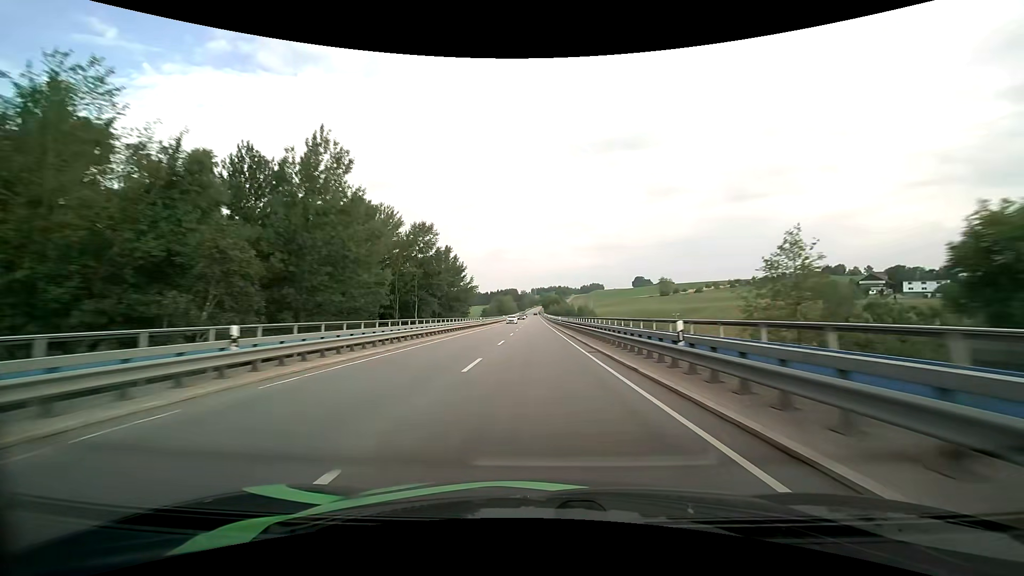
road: primary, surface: asphalt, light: Day
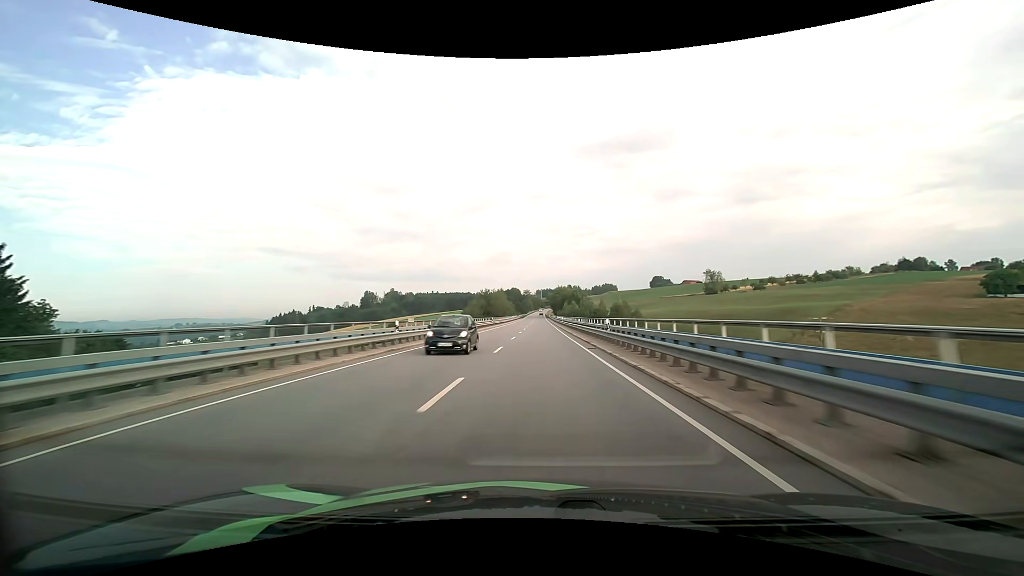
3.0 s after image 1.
(-0.8, +87.9) m; -1°
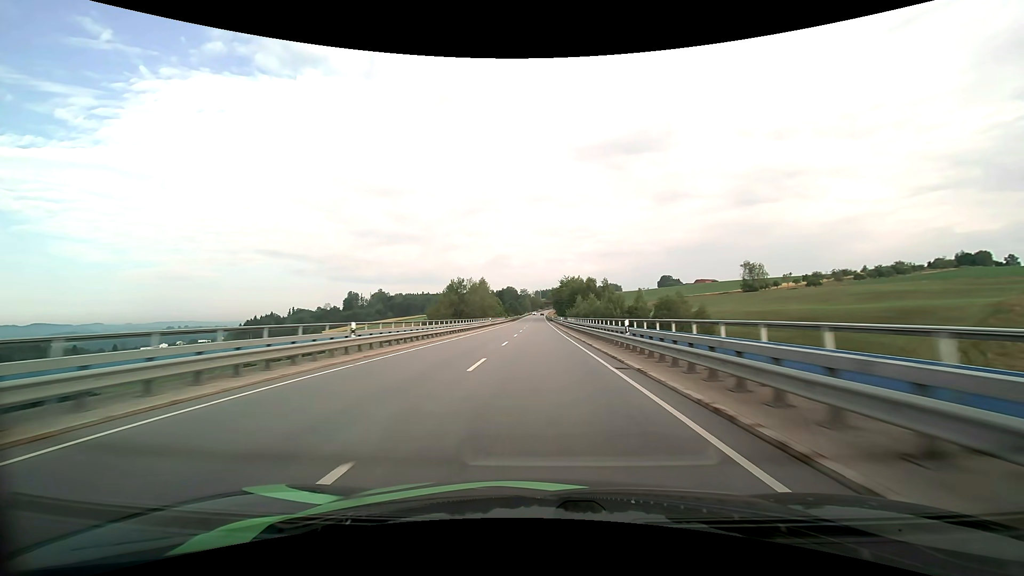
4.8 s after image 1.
(+0.2, +53.7) m; 0°
(0, +10) (0, +20) (0, +30) (0, +40) (0, +50) (0, +60) (0, +70) (0, +80) (0, +90) (0, +100) m
